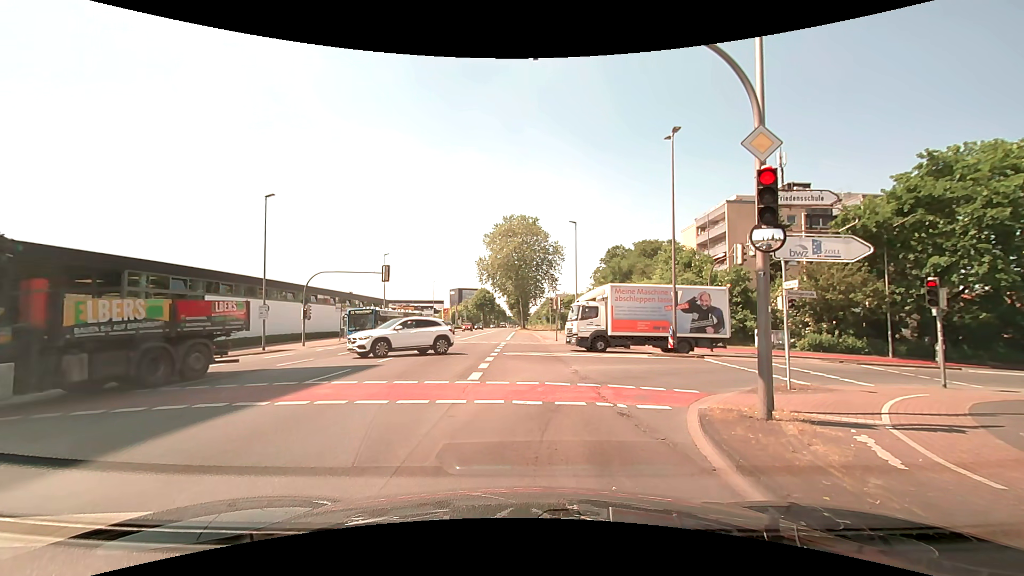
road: secondary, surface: asphalt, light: Day
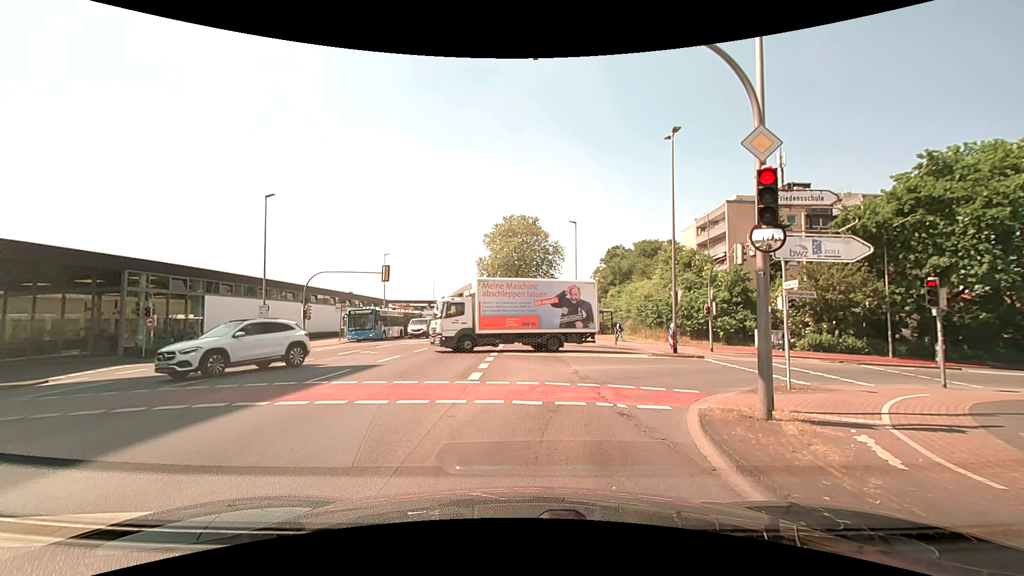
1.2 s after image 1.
(0.0, 0.0) m; 0°
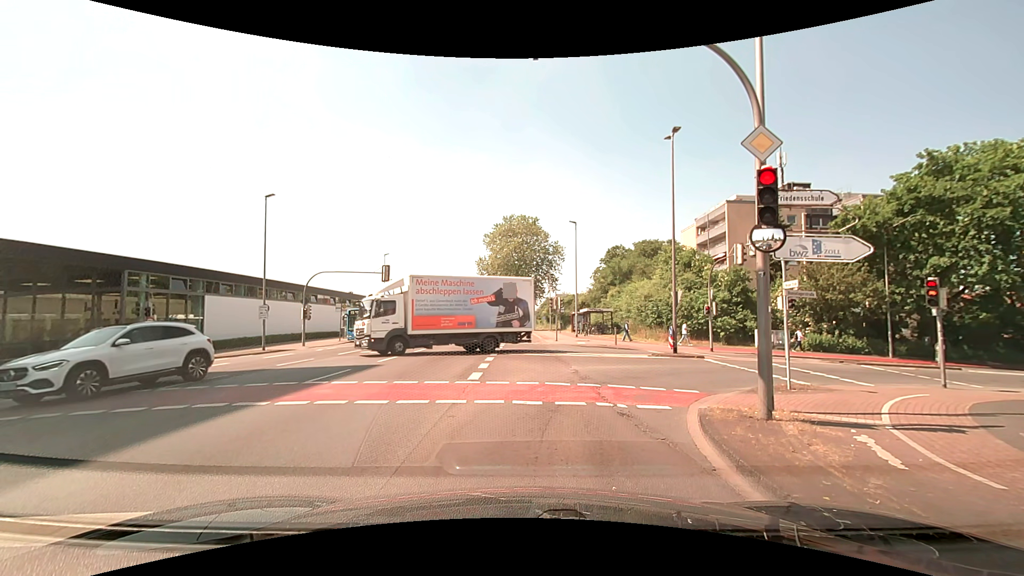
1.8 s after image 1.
(0.0, 0.0) m; 0°
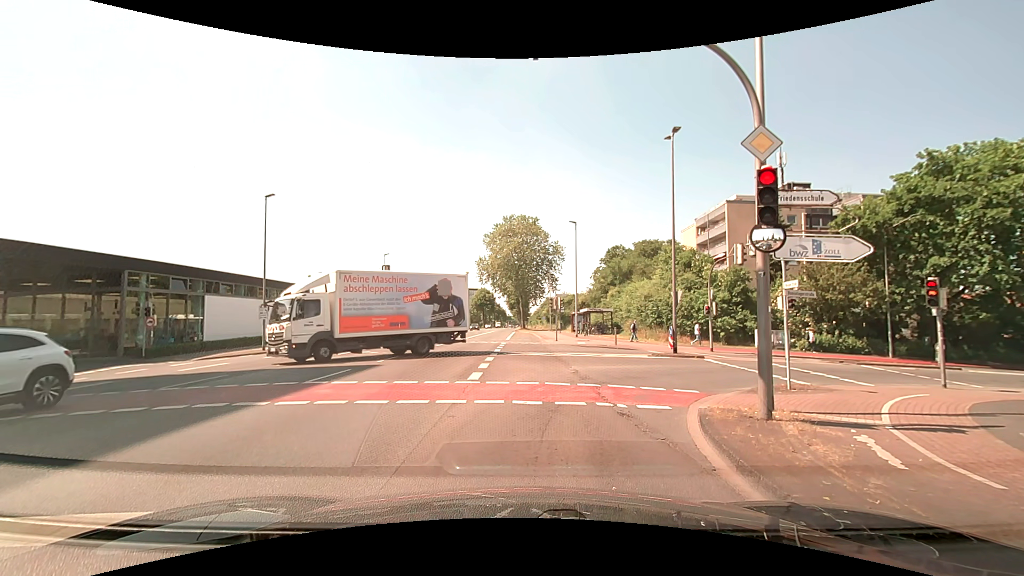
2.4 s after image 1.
(0.0, 0.0) m; 0°
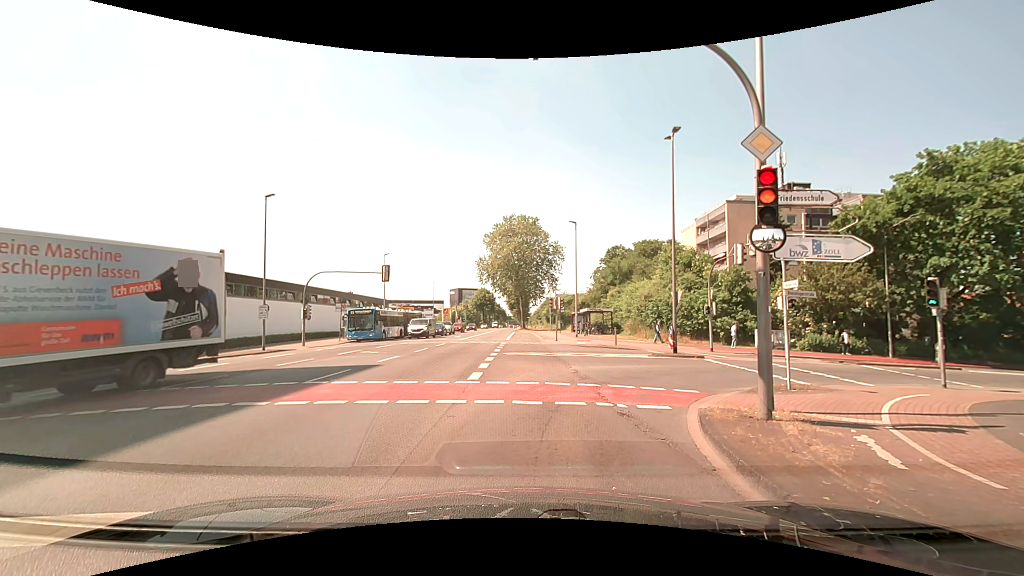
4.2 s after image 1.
(0.0, 0.0) m; 0°
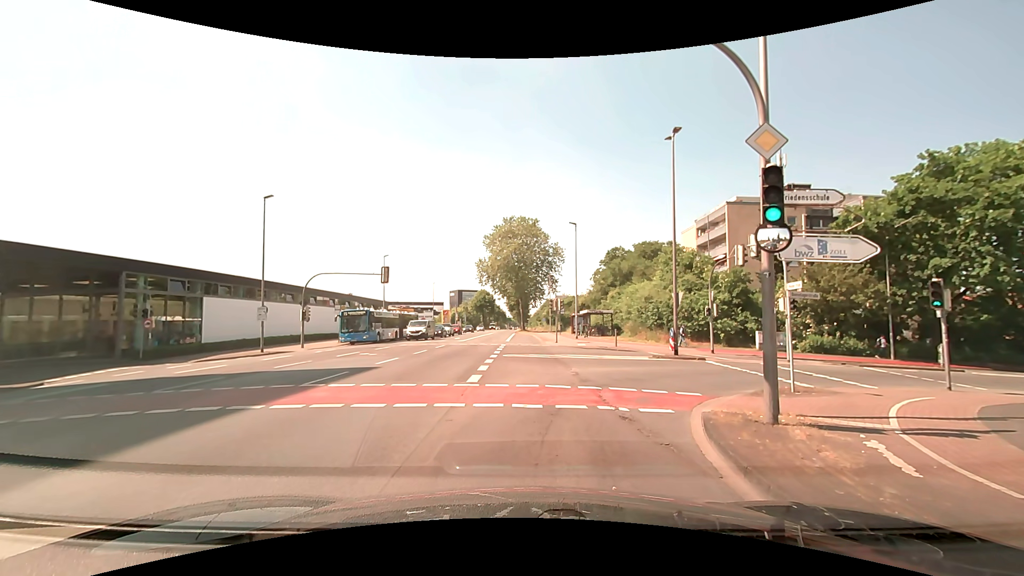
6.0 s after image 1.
(0.0, +0.1) m; 0°
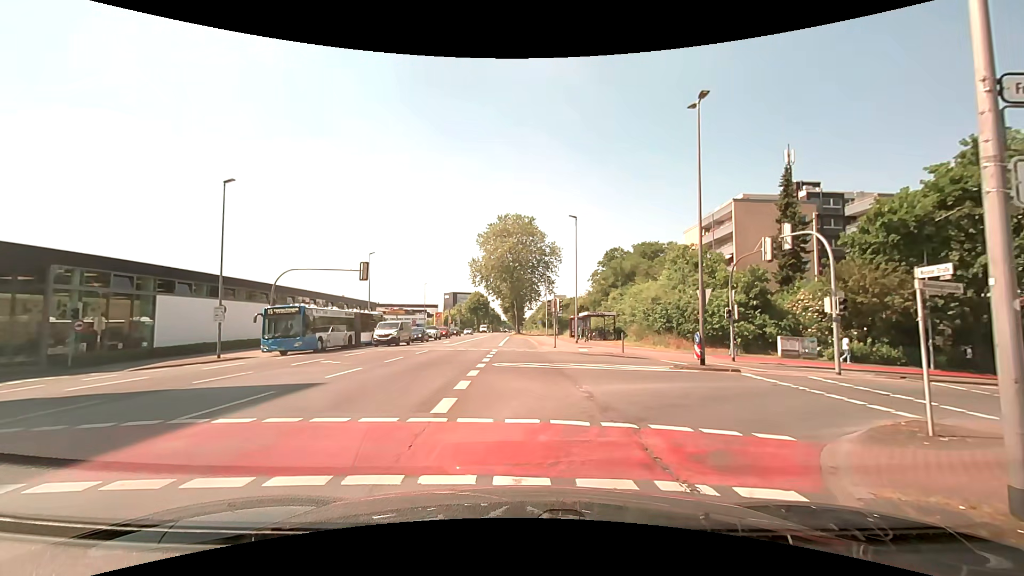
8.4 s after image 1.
(0.0, +4.2) m; -1°
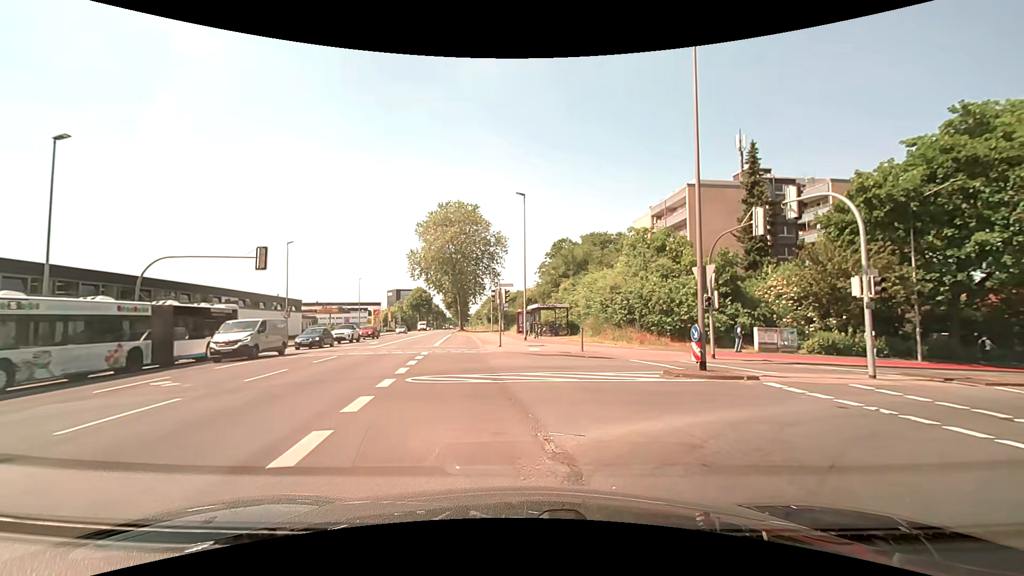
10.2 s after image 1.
(+0.3, +6.0) m; +6°
(+3, +9) (+12, +14) (+21, +16) (+31, +19) (+41, +22) (+50, +25) (+60, +28) (+69, +31) (+78, +35) (+88, +38) m
